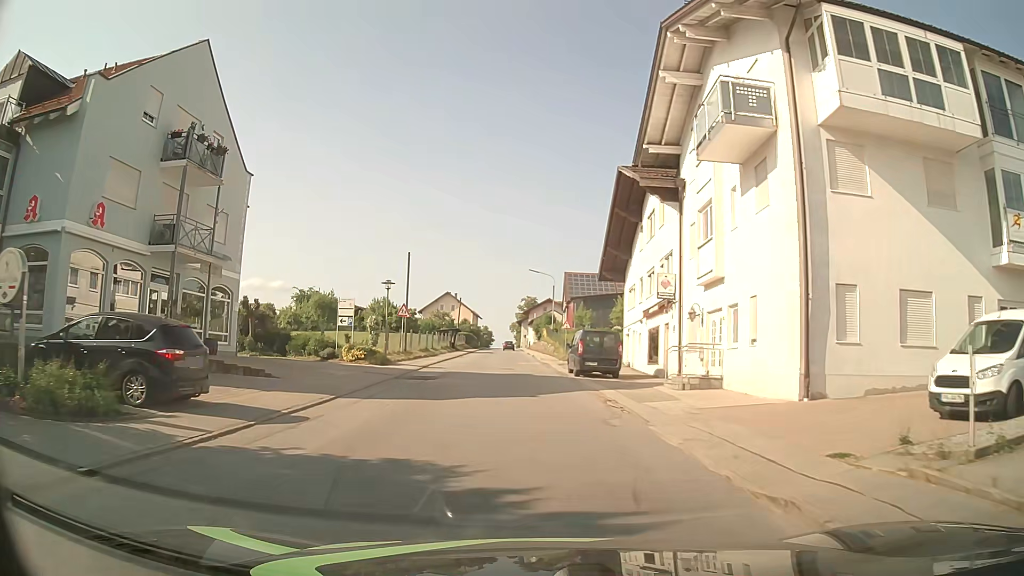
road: tertiary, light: Day
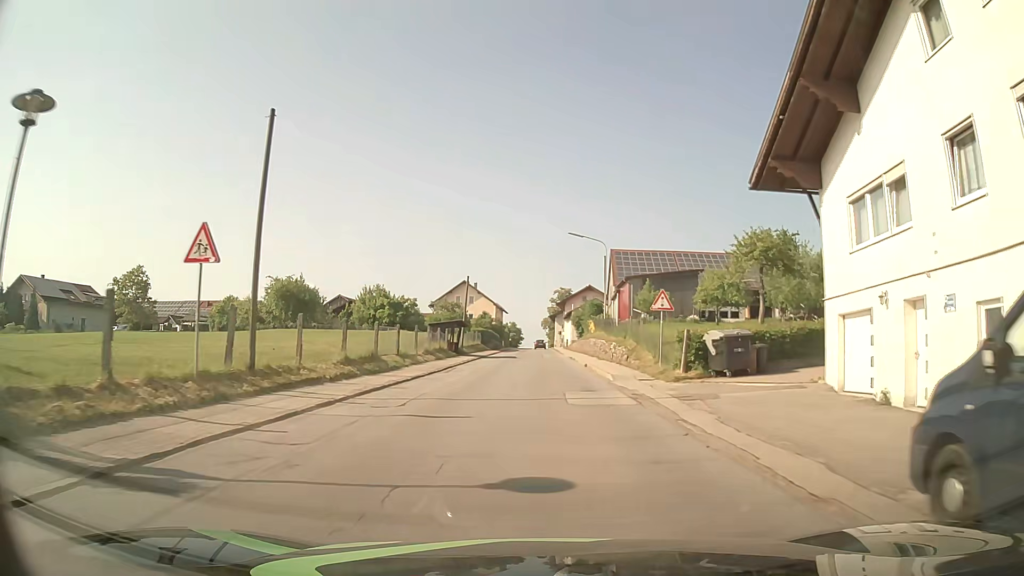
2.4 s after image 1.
(-0.9, +27.4) m; -2°
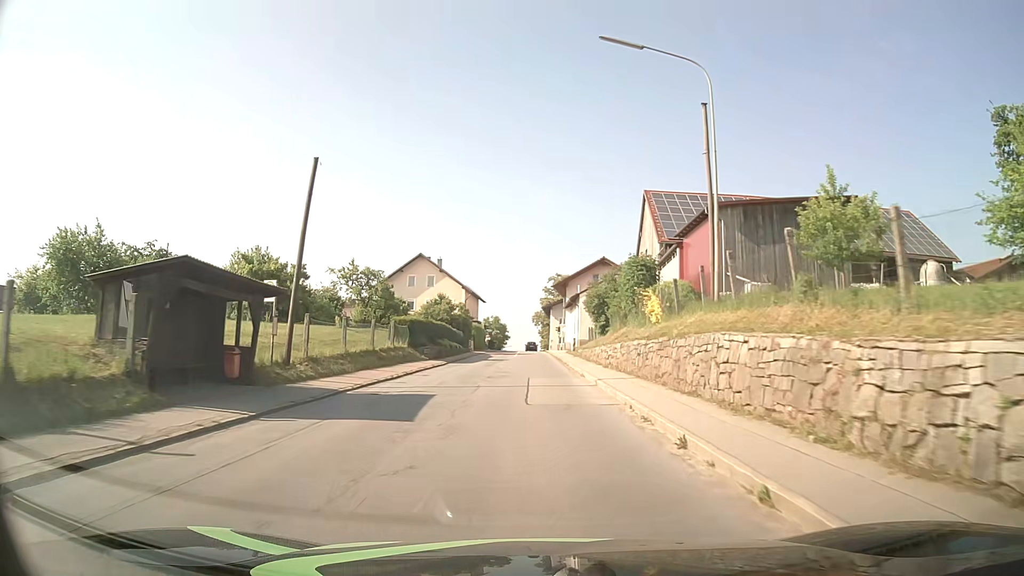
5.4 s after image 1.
(-0.1, +37.6) m; 0°
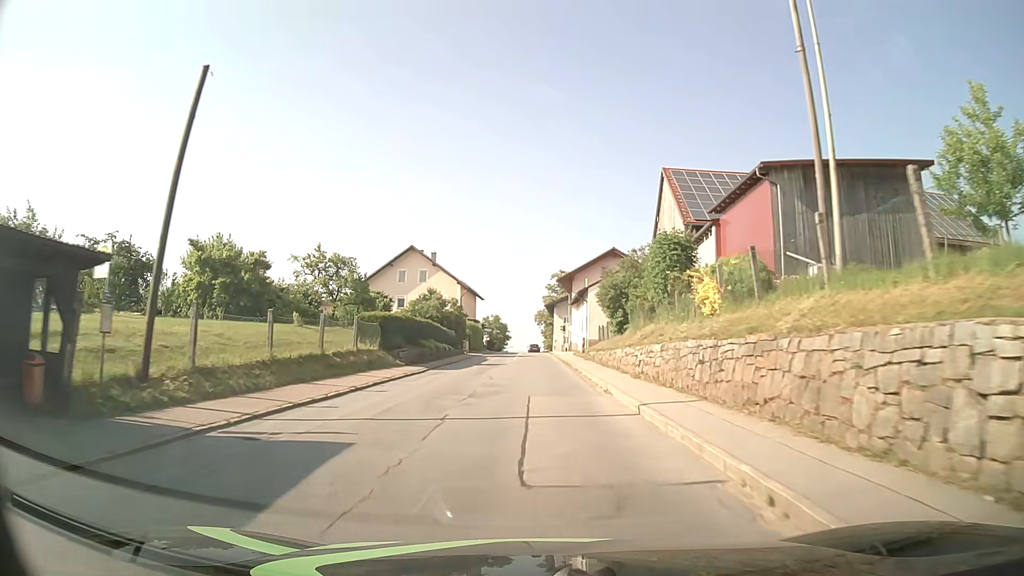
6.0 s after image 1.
(0.0, +7.6) m; 0°
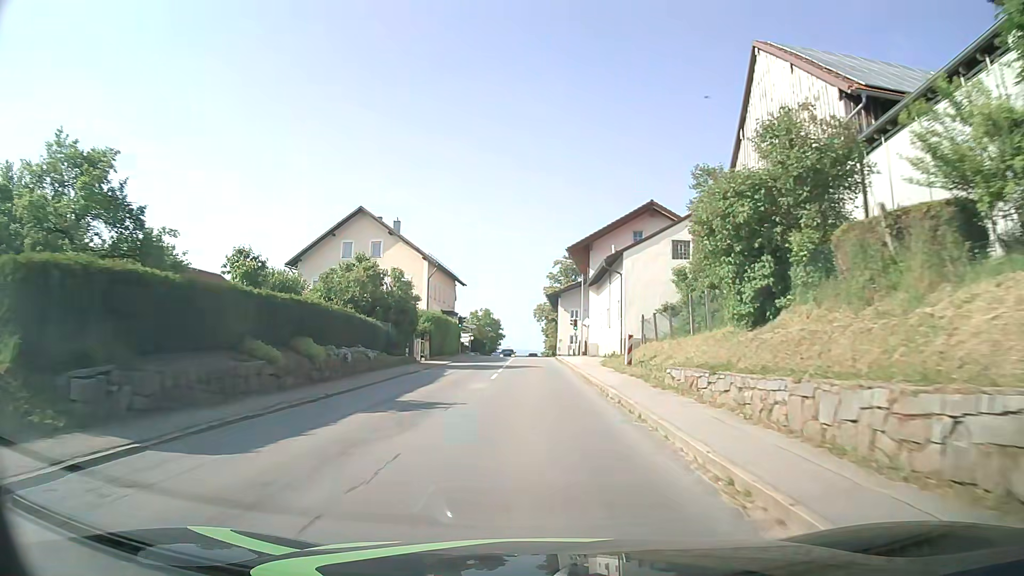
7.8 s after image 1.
(-0.1, +22.8) m; 0°
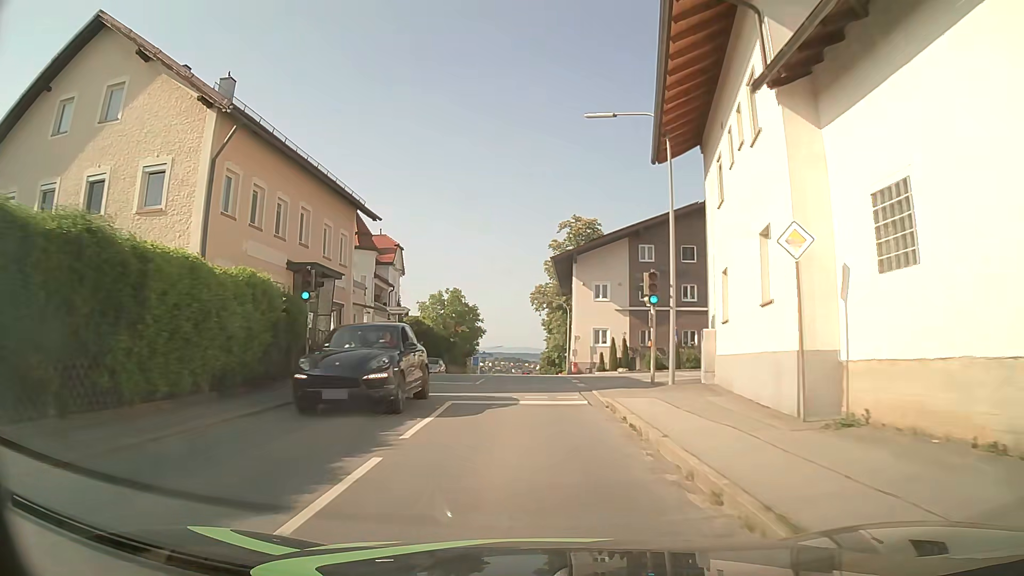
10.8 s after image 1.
(+0.1, +36.6) m; 0°
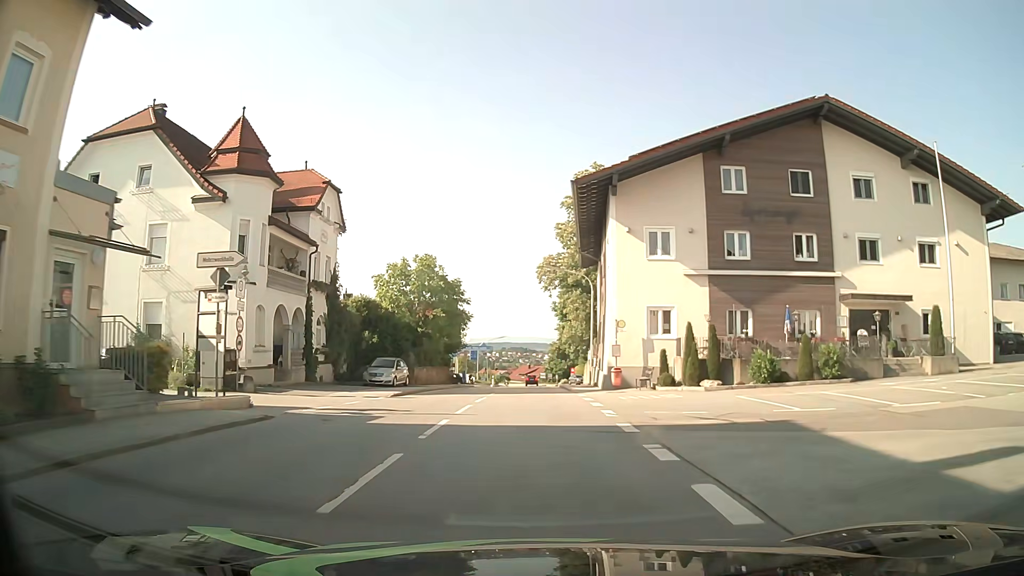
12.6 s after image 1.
(-0.2, +20.7) m; -1°
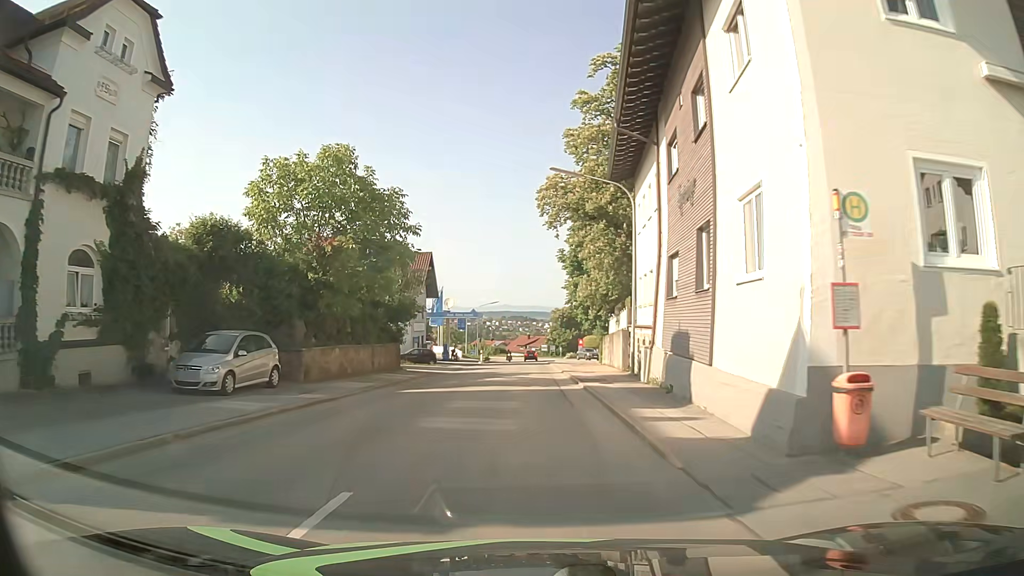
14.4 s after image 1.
(+0.1, +20.4) m; 0°
(0, +10) (0, +20) (0, +30) (0, +40) (-1, +50) (-1, +60) (-1, +70) (-1, +80) (-1, +90) (-1, +100) m
